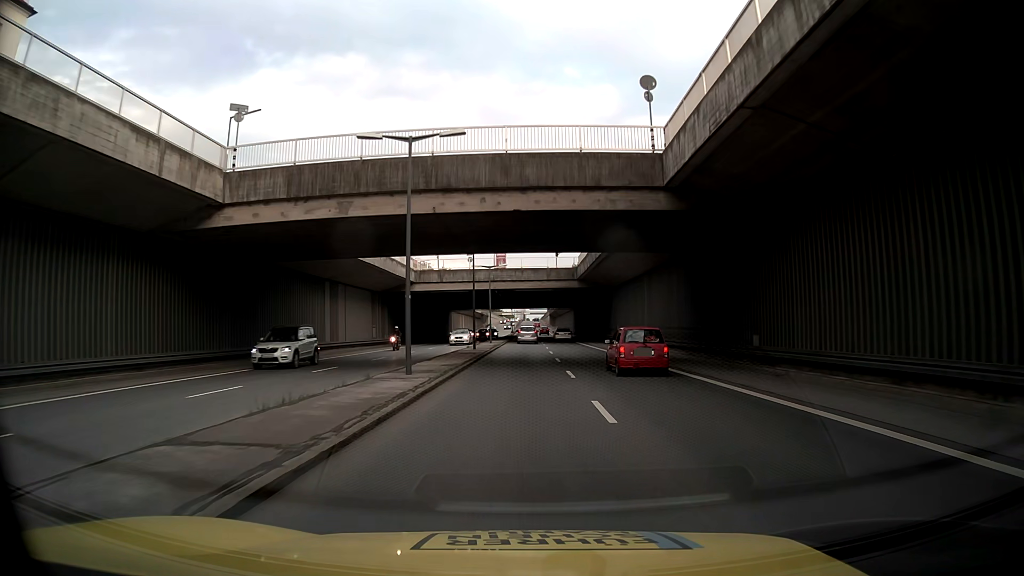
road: trunk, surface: asphalt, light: Day
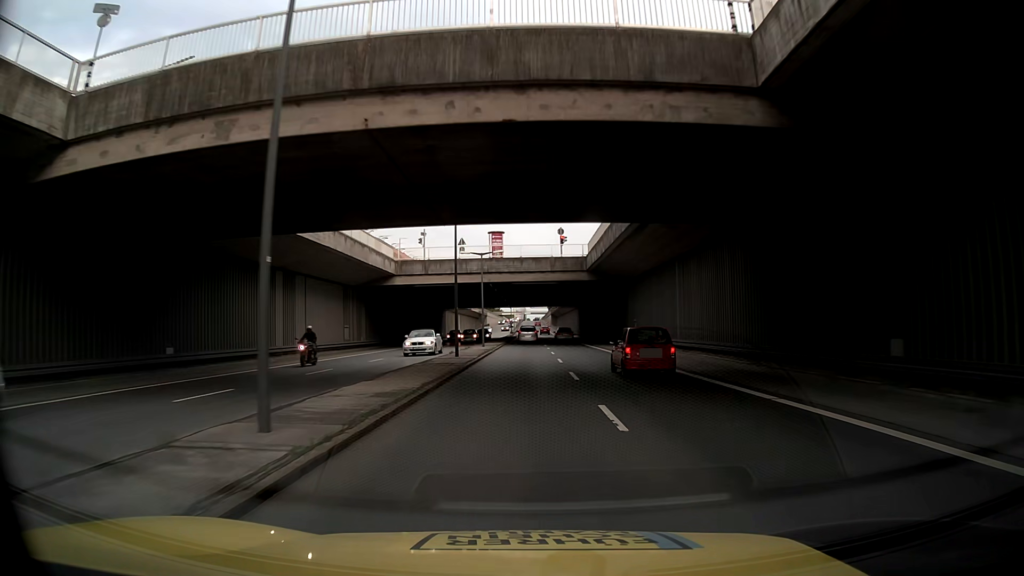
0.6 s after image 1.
(0.0, +9.7) m; 0°
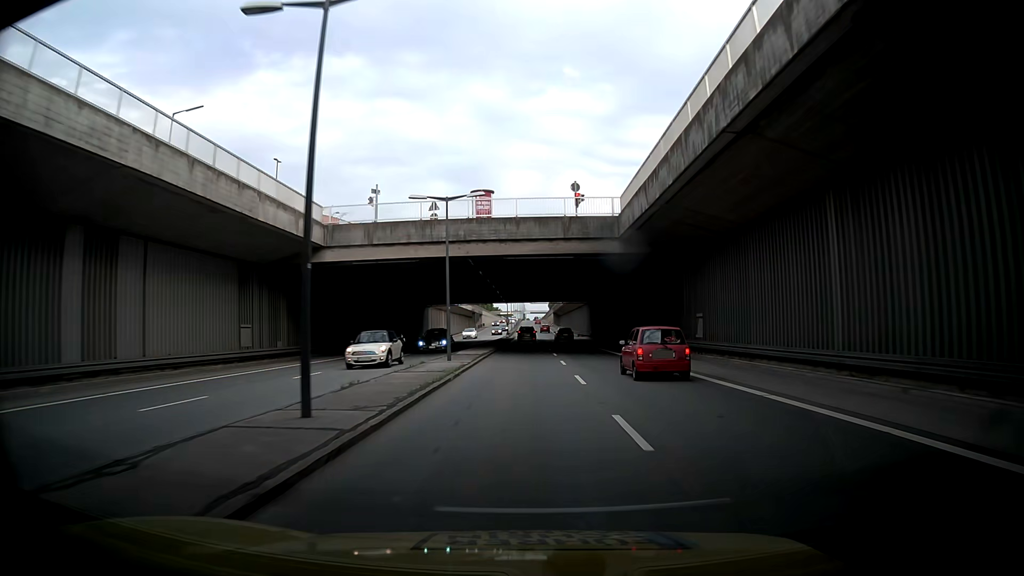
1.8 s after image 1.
(0.0, +19.5) m; 0°
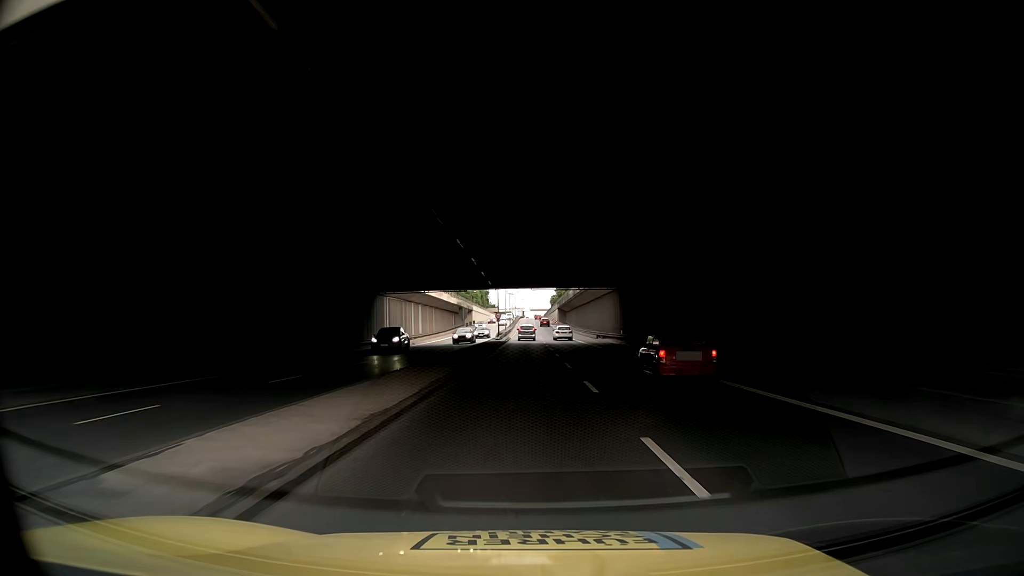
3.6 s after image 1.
(+0.1, +29.2) m; 0°
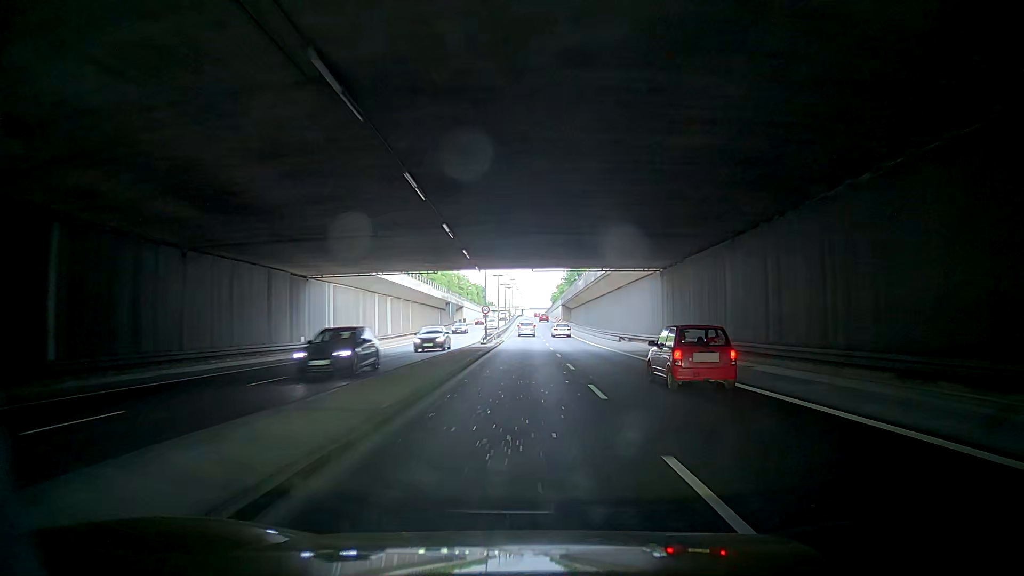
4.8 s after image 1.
(+0.5, +19.4) m; +2°
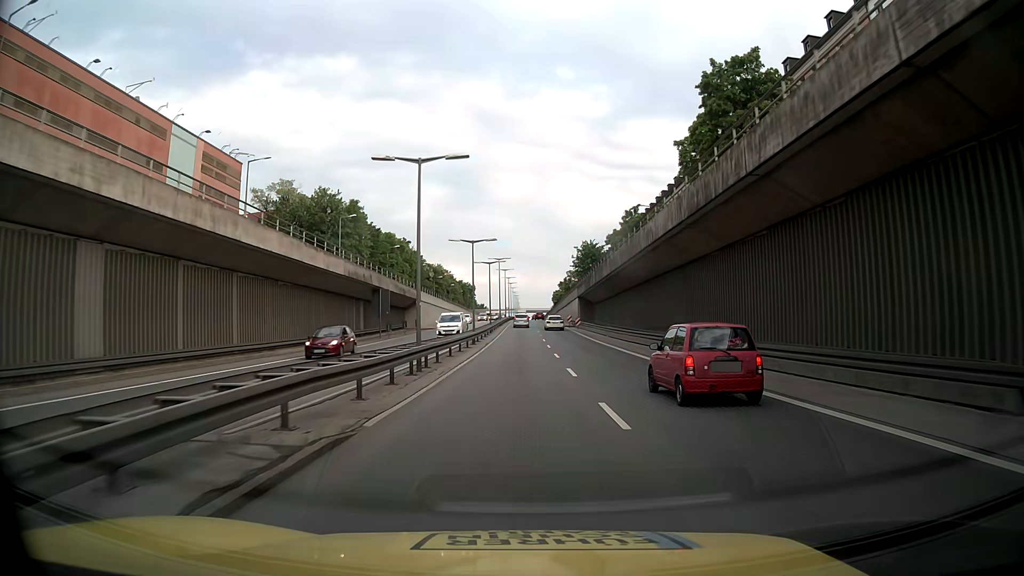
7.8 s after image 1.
(+0.5, +48.6) m; -2°
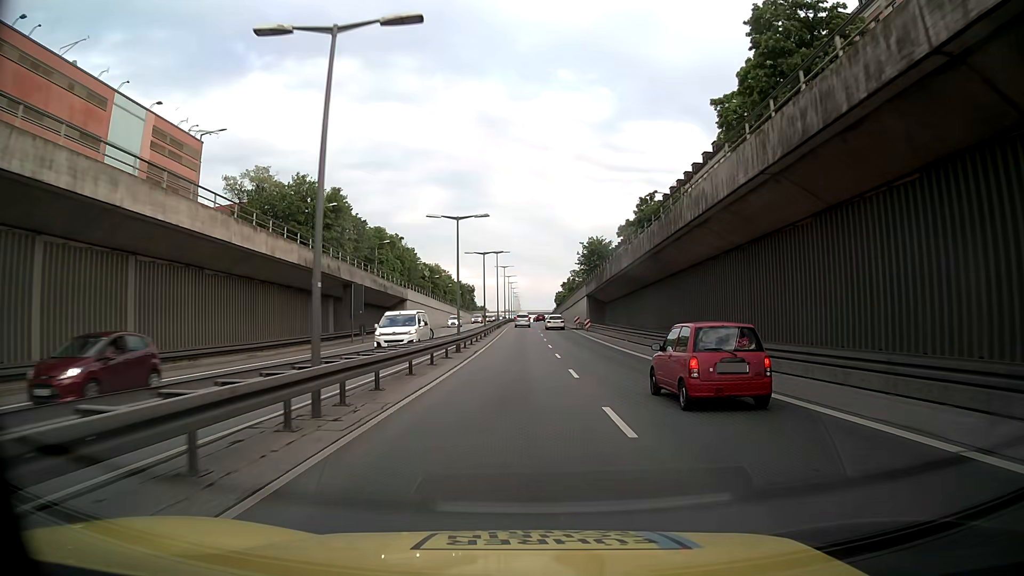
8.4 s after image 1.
(-0.1, +9.7) m; -1°
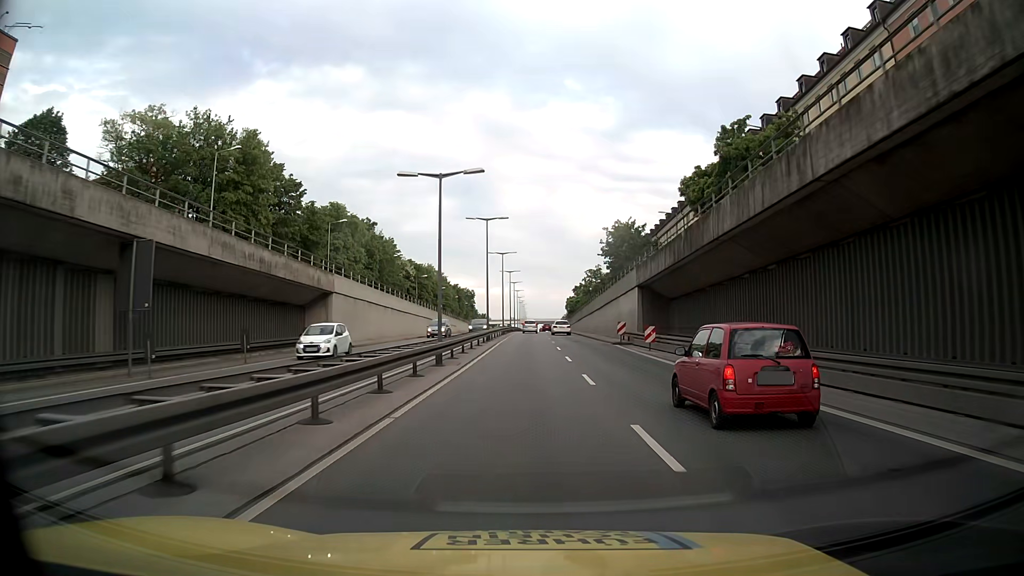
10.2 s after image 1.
(-0.1, +29.0) m; 0°
(0, +10) (0, +20) (0, +30) (0, +40) (0, +50) (0, +60) (0, +70) (0, +80) (0, +90) (+1, +100) m
